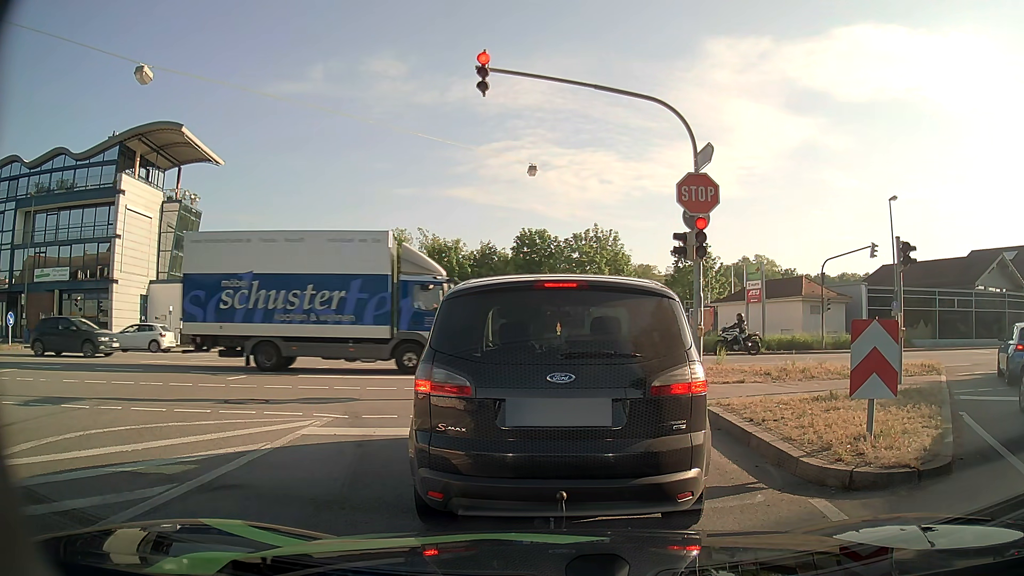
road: tertiary_link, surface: asphalt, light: Day
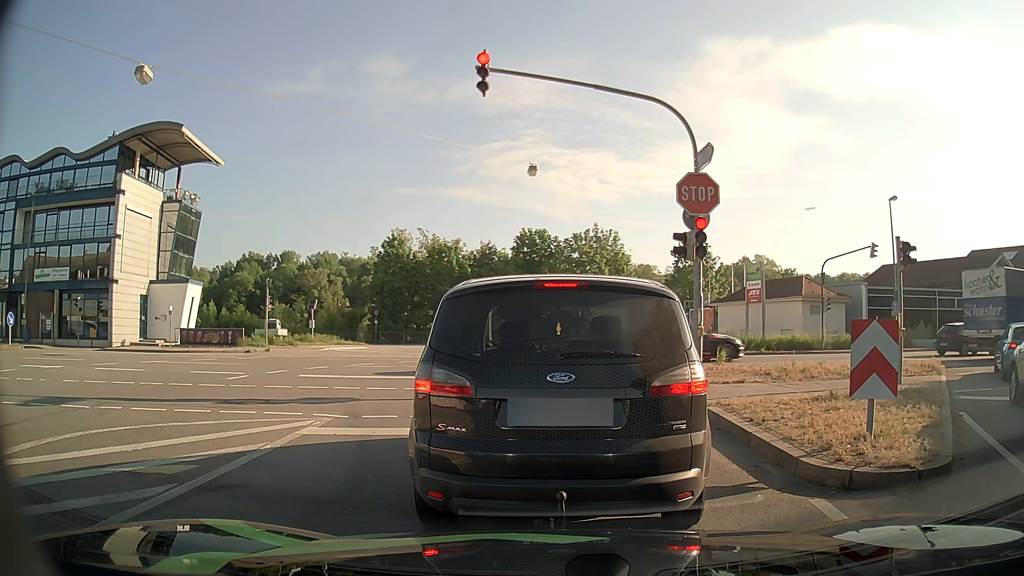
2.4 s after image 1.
(0.0, 0.0) m; 0°
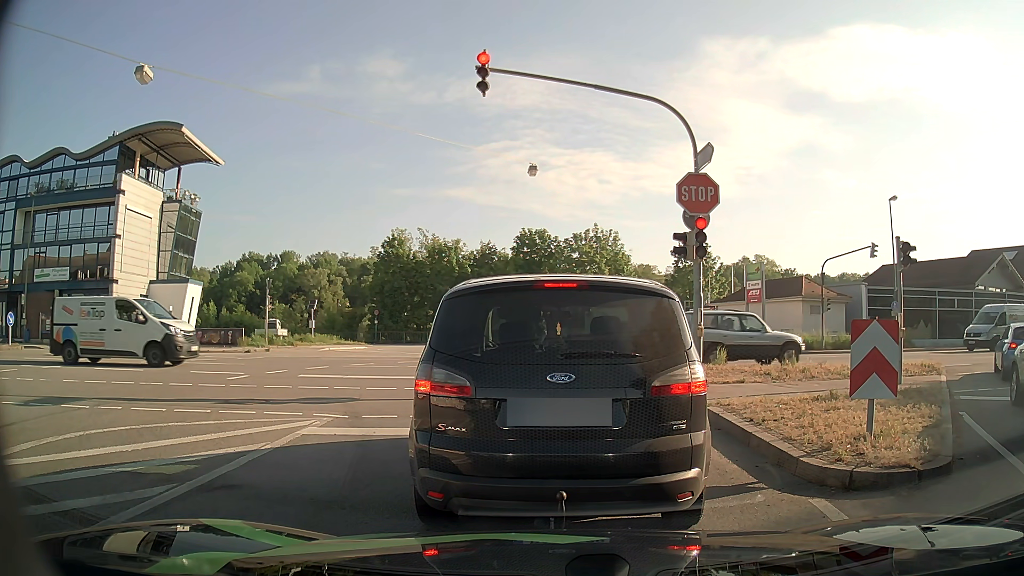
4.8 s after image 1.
(0.0, 0.0) m; 0°
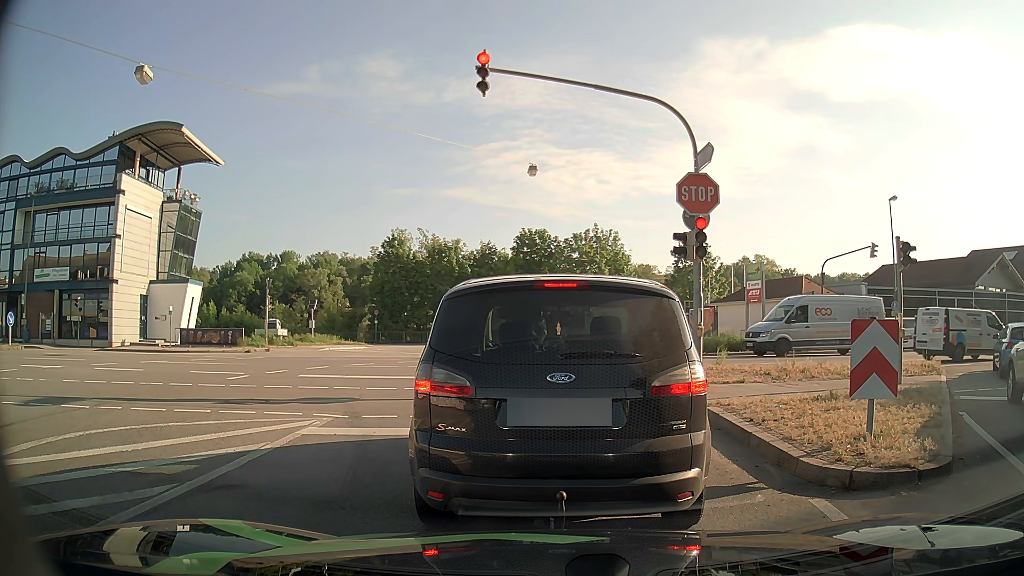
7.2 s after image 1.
(0.0, 0.0) m; 0°
